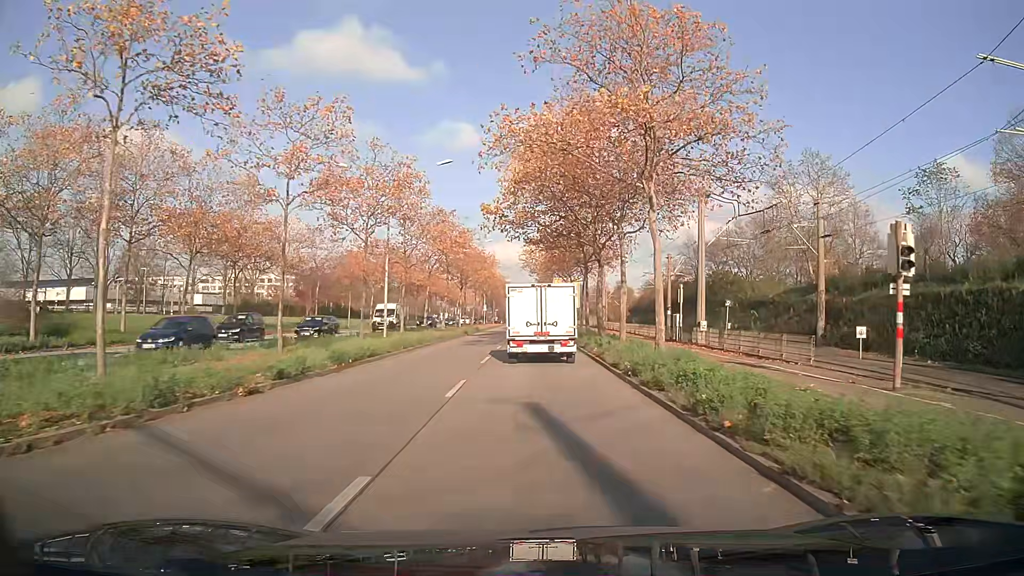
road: primary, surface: asphalt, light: Day
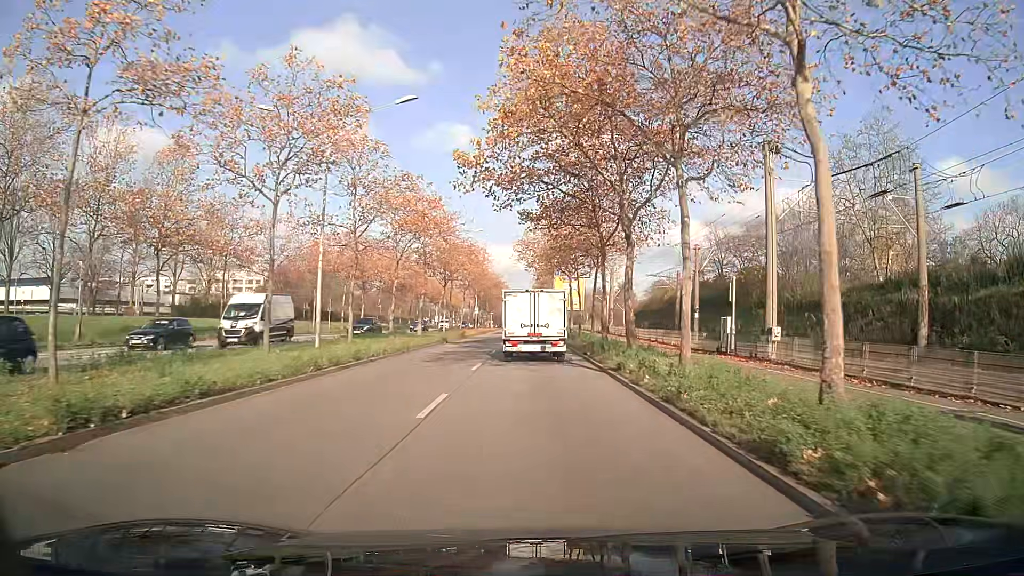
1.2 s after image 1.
(0.0, +11.5) m; 0°
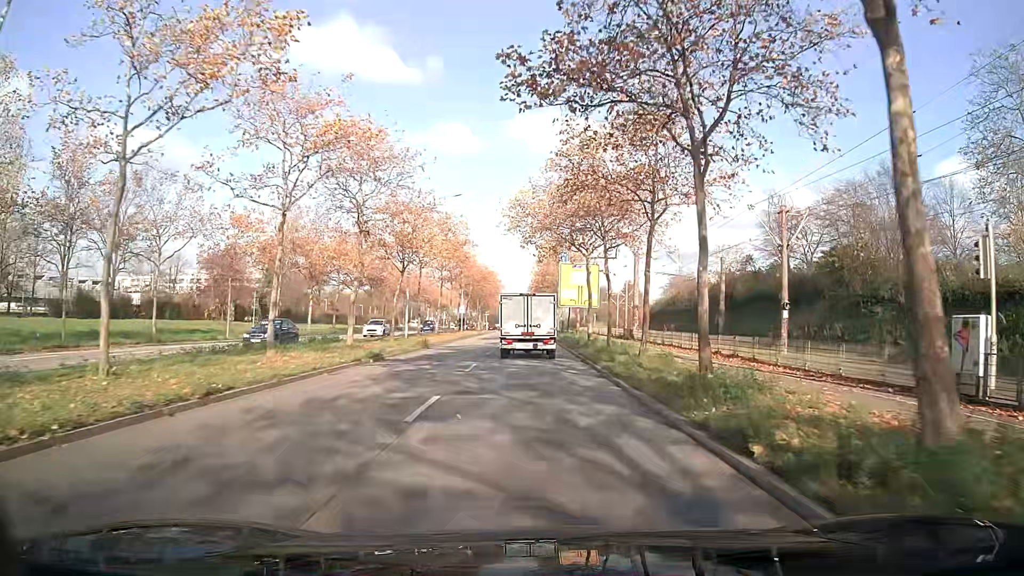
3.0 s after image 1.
(0.0, +18.7) m; 0°
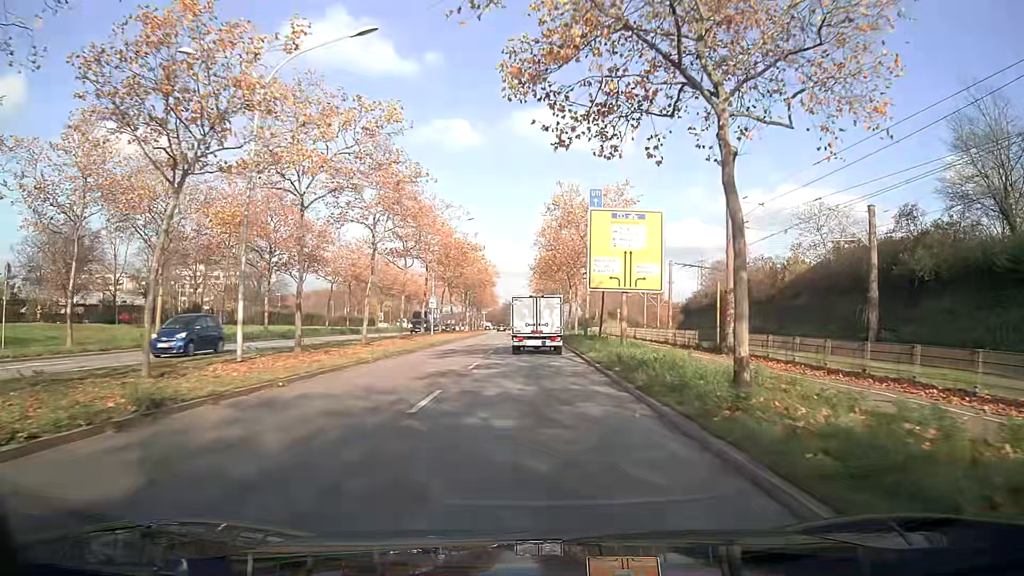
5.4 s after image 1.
(0.0, +26.8) m; 0°
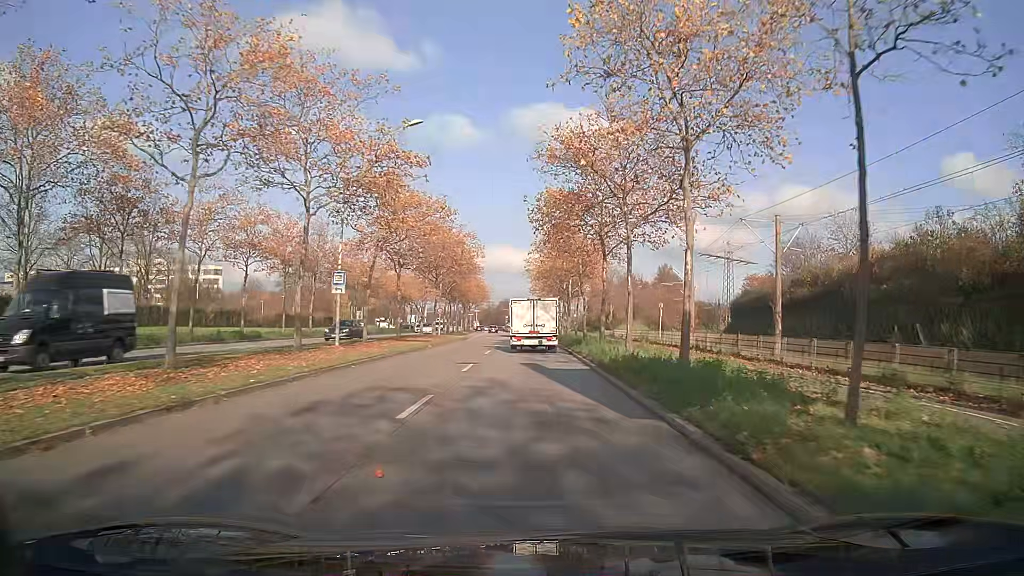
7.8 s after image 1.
(-0.1, +27.8) m; -1°
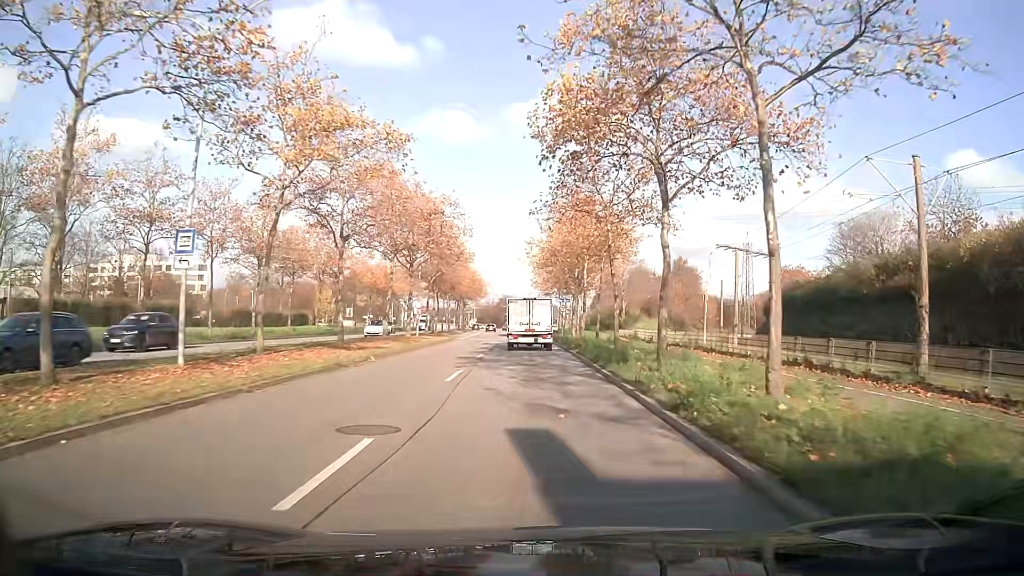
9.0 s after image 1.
(0.0, +13.8) m; 0°
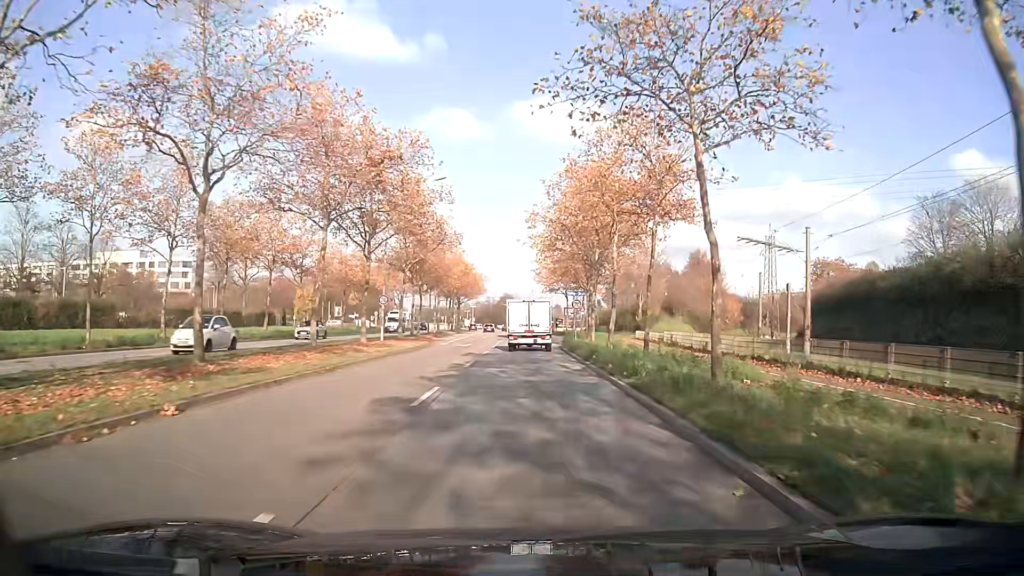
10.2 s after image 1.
(0.0, +13.5) m; 0°
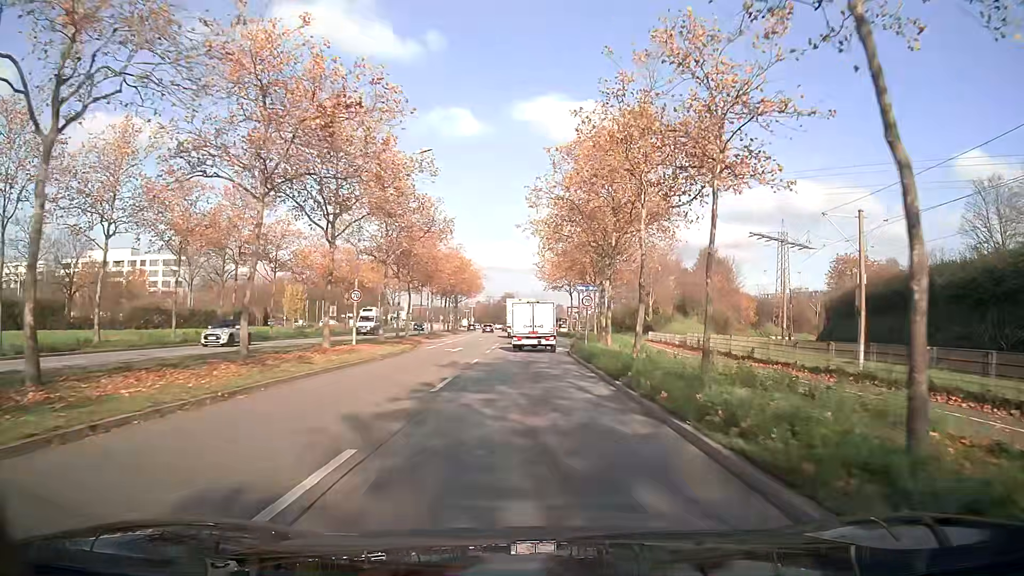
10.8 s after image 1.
(0.0, +6.7) m; 0°
(0, +10) (0, +20) (0, +30) (0, +40) (0, +50) (0, +60) (-1, +70) (-1, +80) (-1, +90) (-2, +100) m
